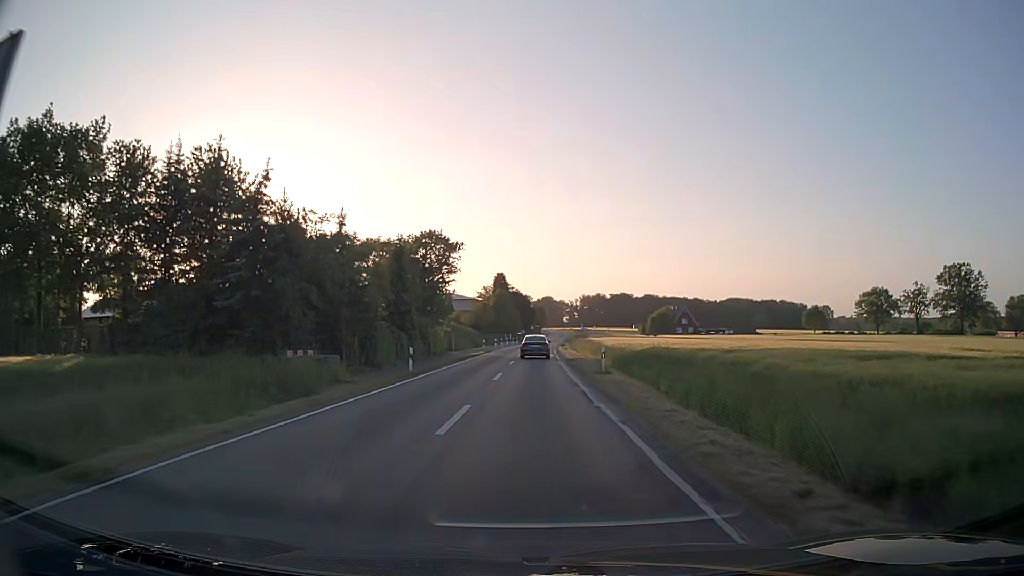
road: secondary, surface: asphalt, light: Day
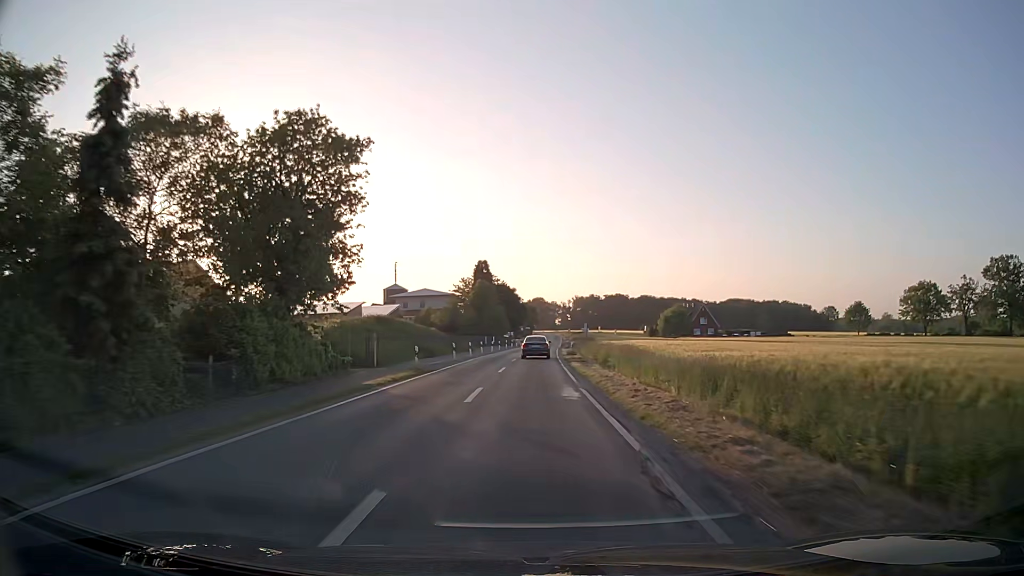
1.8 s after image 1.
(+0.3, +31.6) m; +1°
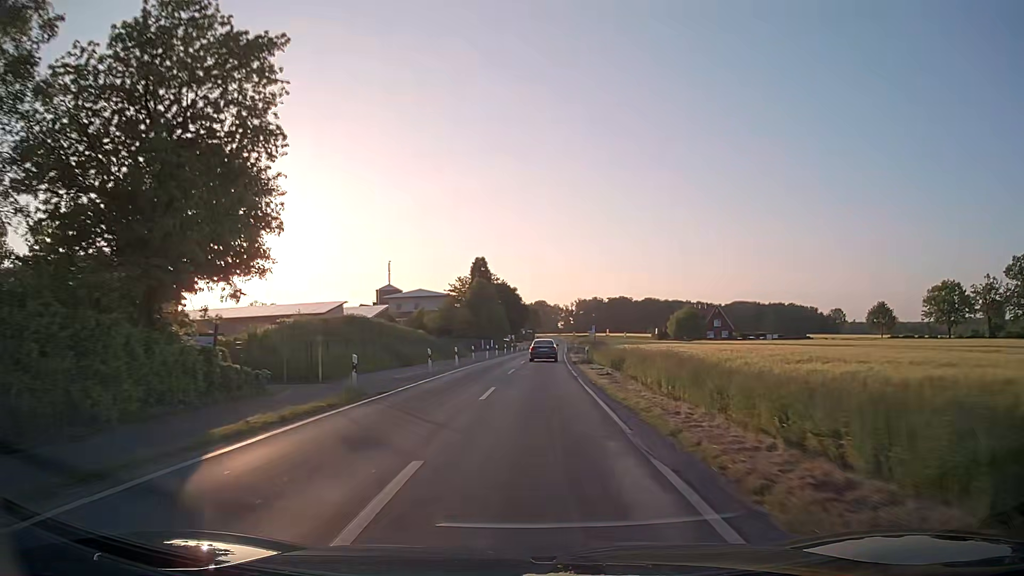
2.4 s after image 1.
(0.0, +10.5) m; 0°
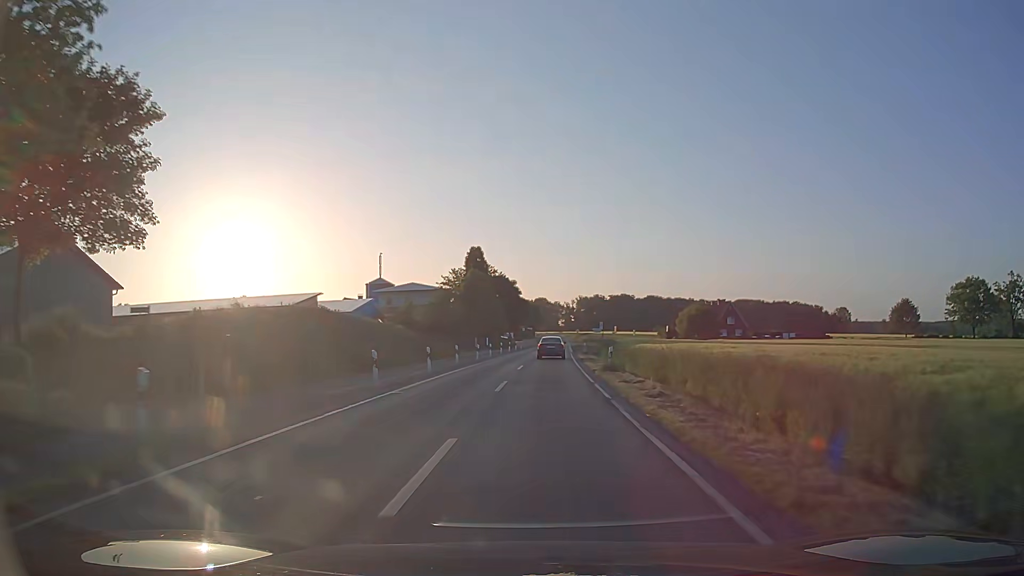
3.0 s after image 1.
(0.0, +10.5) m; 0°
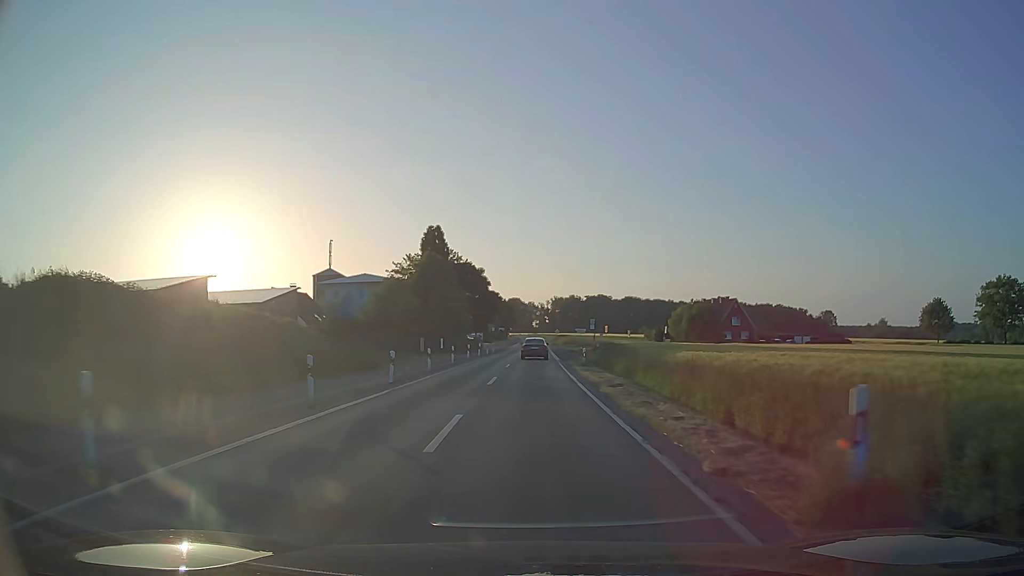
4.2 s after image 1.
(+0.3, +21.1) m; +2°
